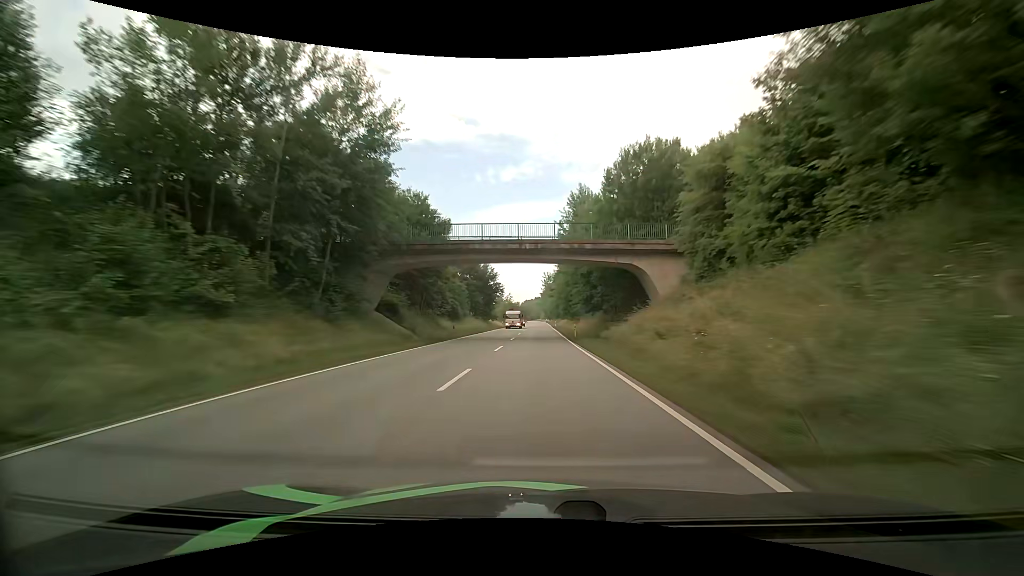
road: primary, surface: asphalt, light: Day
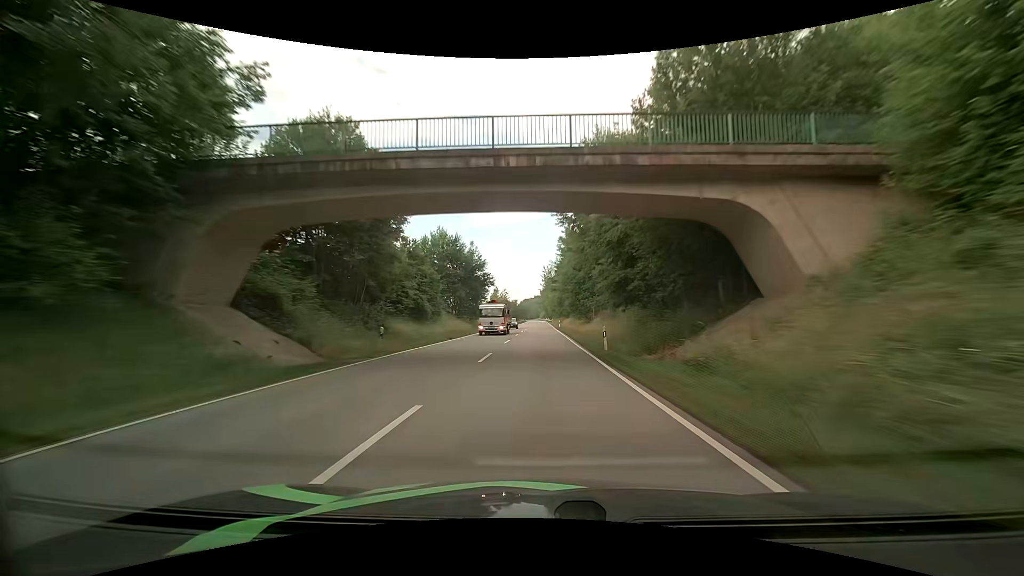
(0.0, +17.5) m; 0°
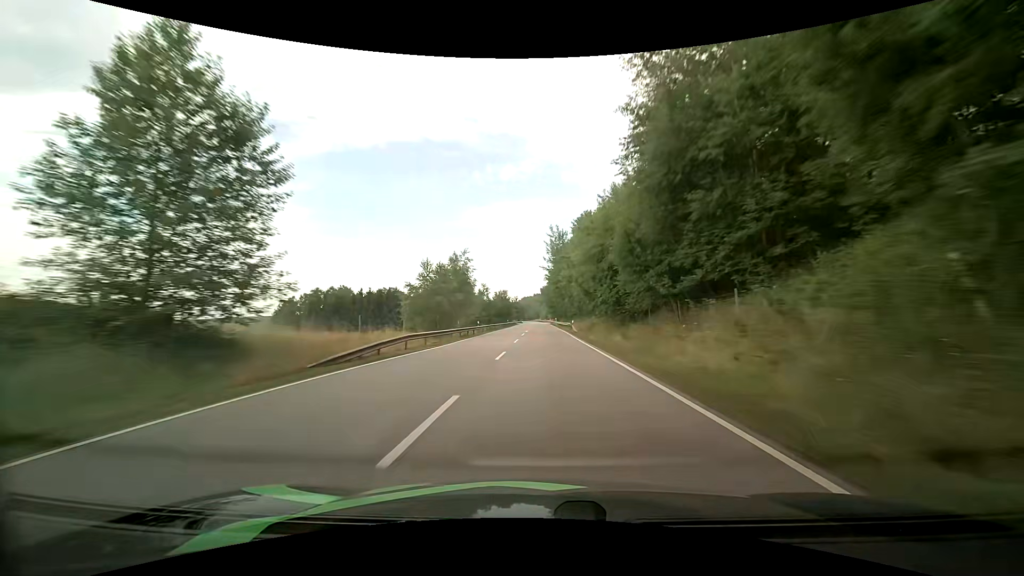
(-0.1, +70.4) m; 0°
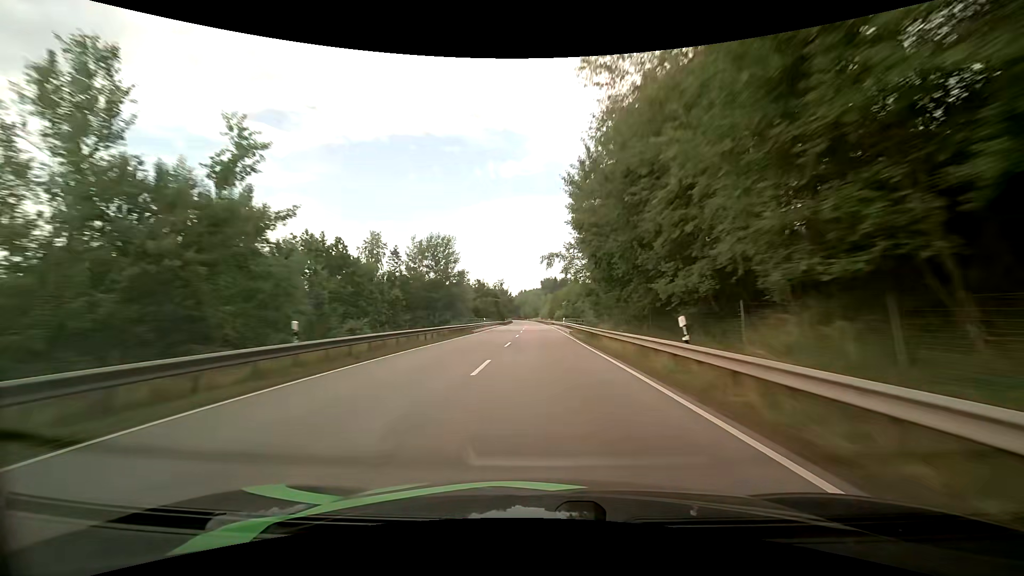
(+0.1, +88.2) m; 0°
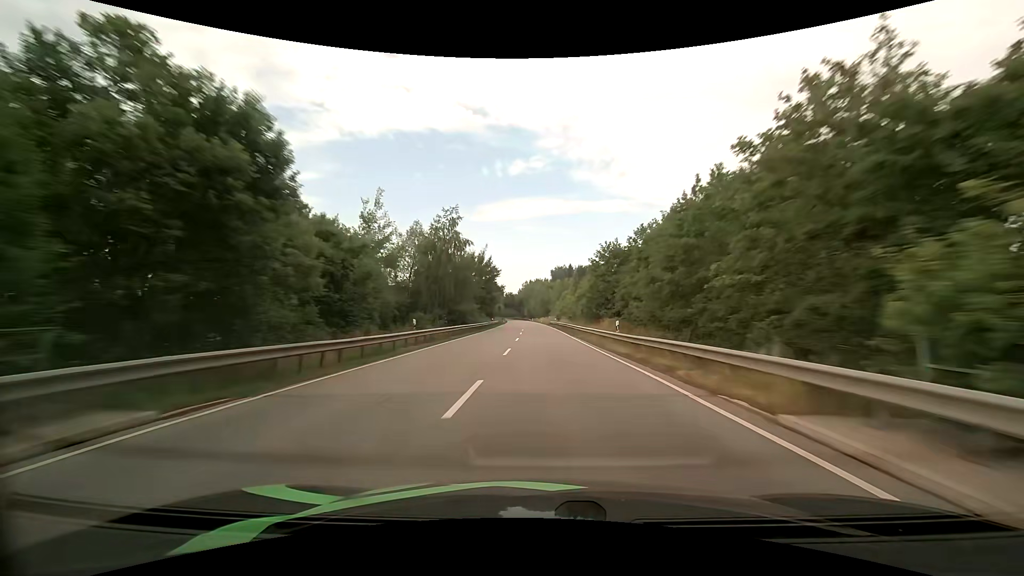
(-0.7, +88.1) m; -1°
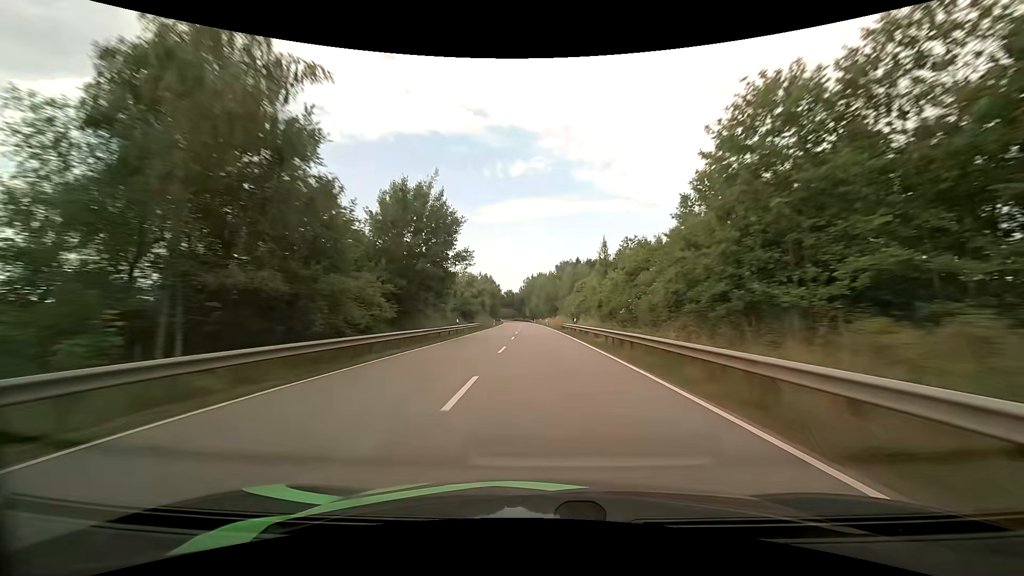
(0.0, +35.4) m; 0°
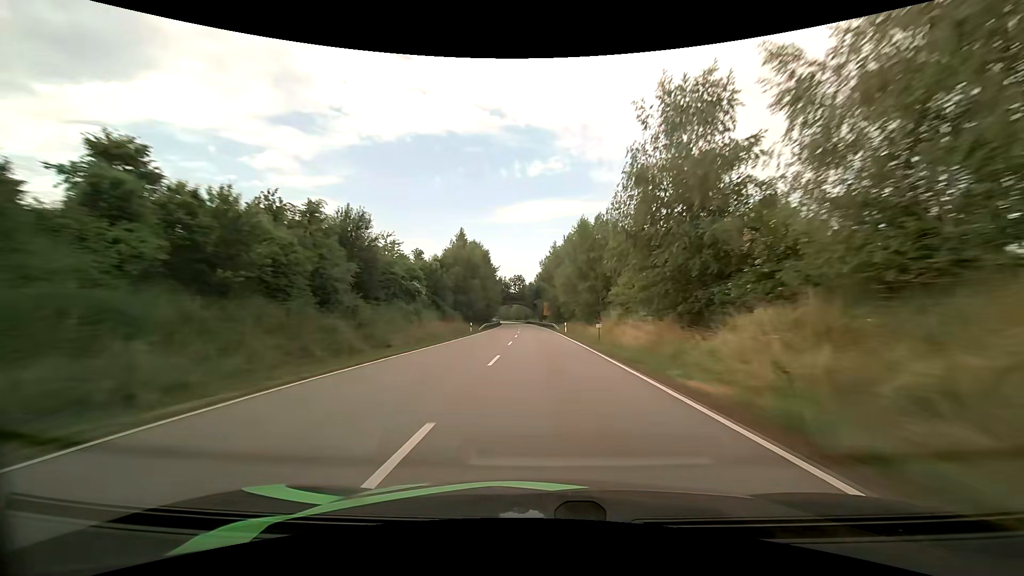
(-2.0, +89.0) m; -2°
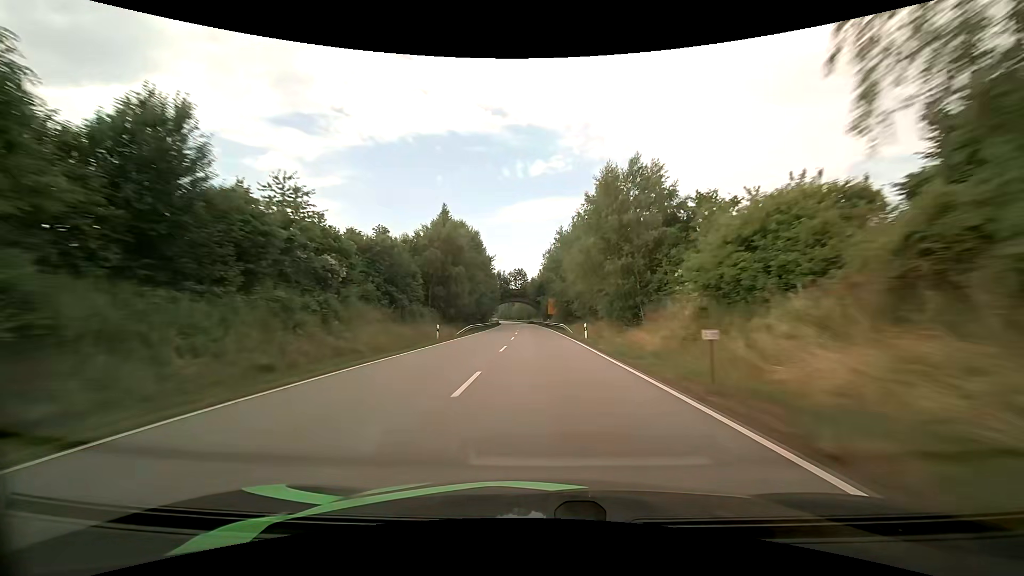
(0.0, +17.9) m; 0°
(0, +10) (0, +20) (0, +30) (-1, +40) (-1, +50) (-1, +60) (-2, +70) (-2, +80) (-2, +90) (-3, +100) m
